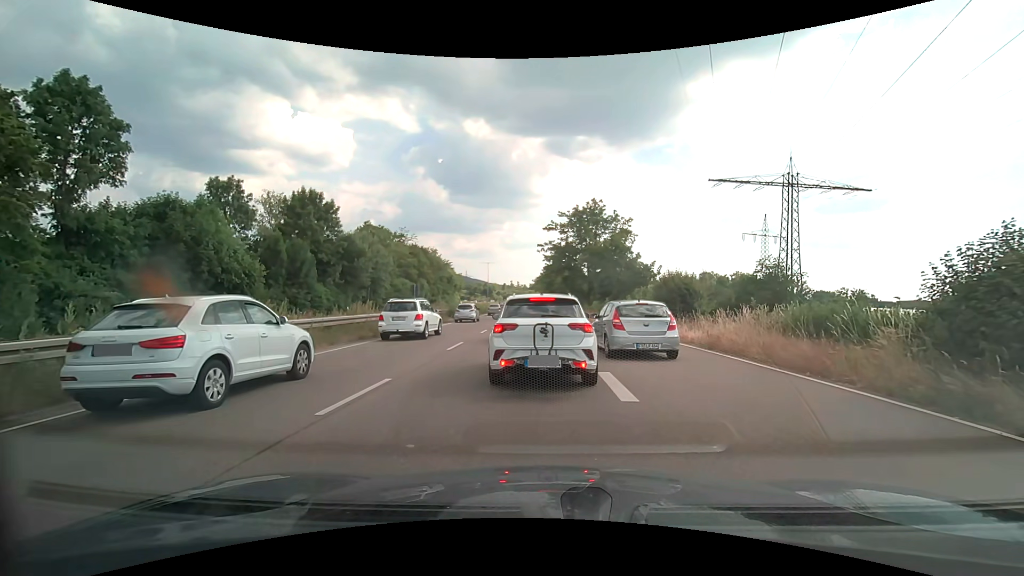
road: trunk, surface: asphalt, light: Day
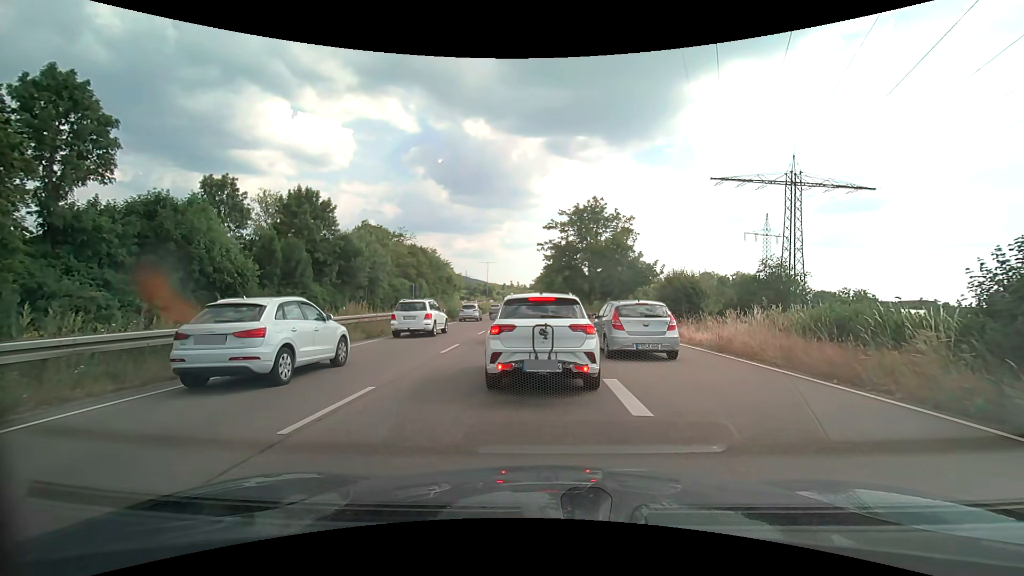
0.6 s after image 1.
(0.0, +0.9) m; 0°
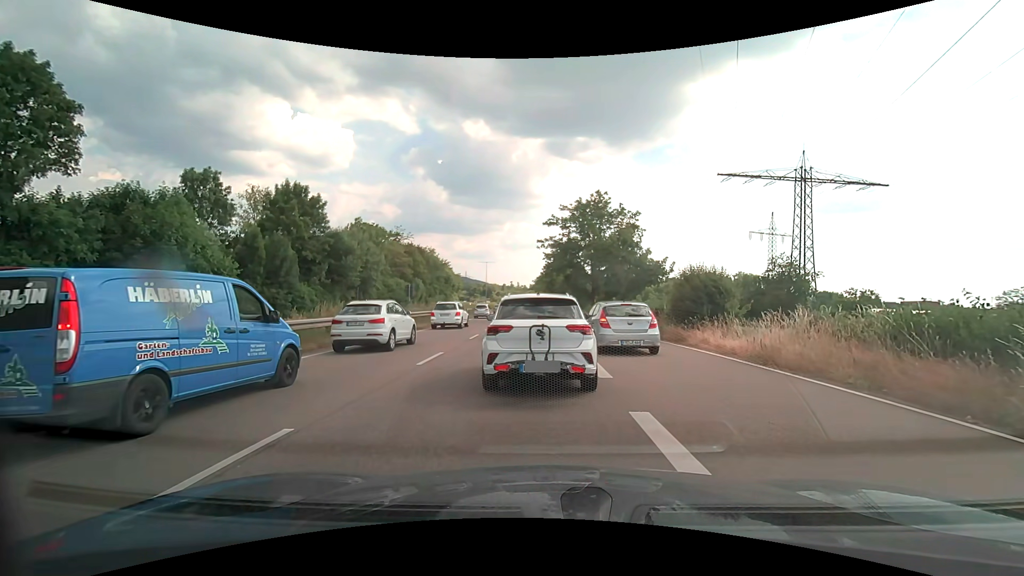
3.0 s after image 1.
(0.0, +2.7) m; 0°
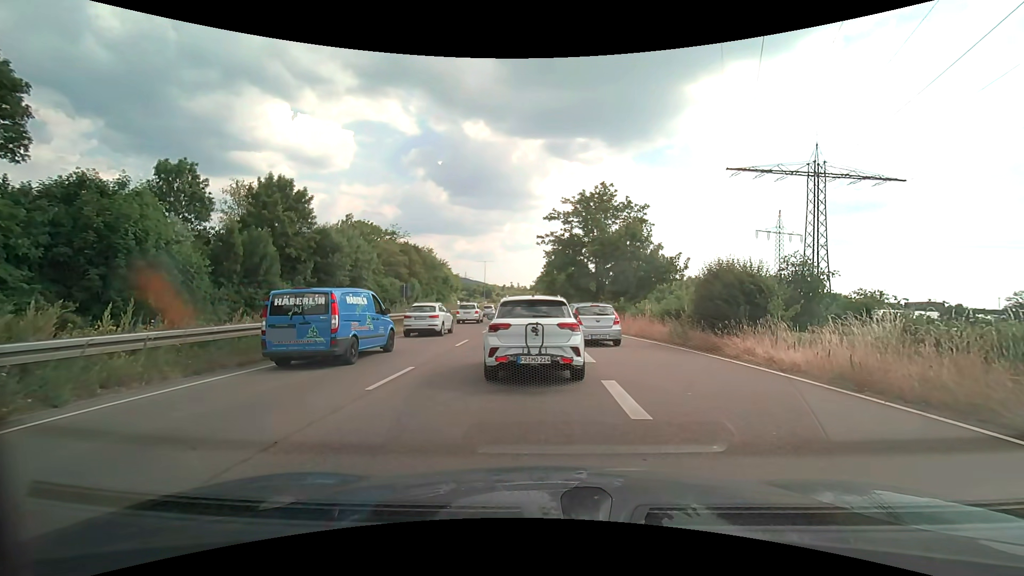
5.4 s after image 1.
(0.0, +3.4) m; -2°
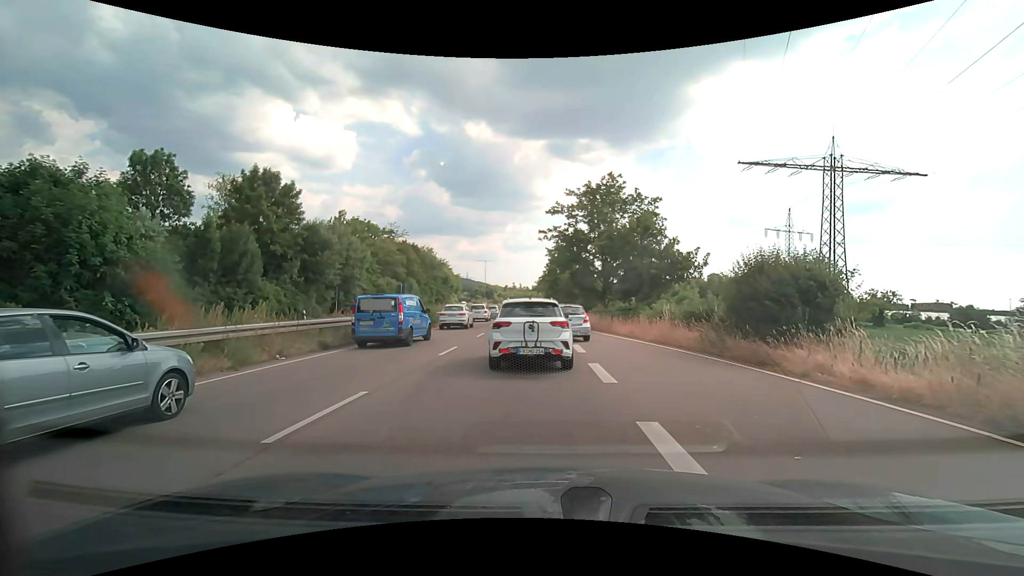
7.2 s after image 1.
(0.0, +3.2) m; -1°
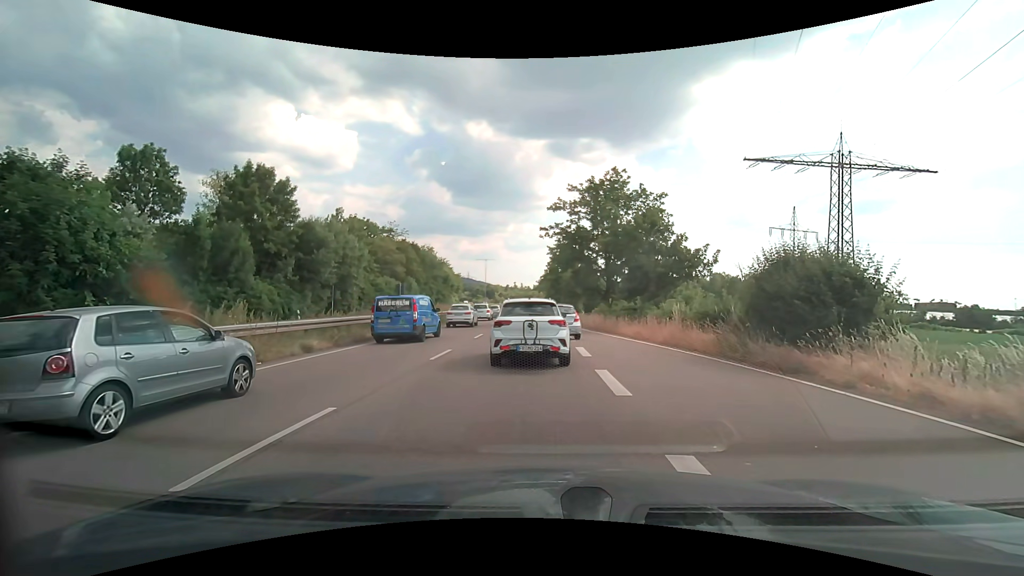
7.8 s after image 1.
(0.0, +1.3) m; +1°
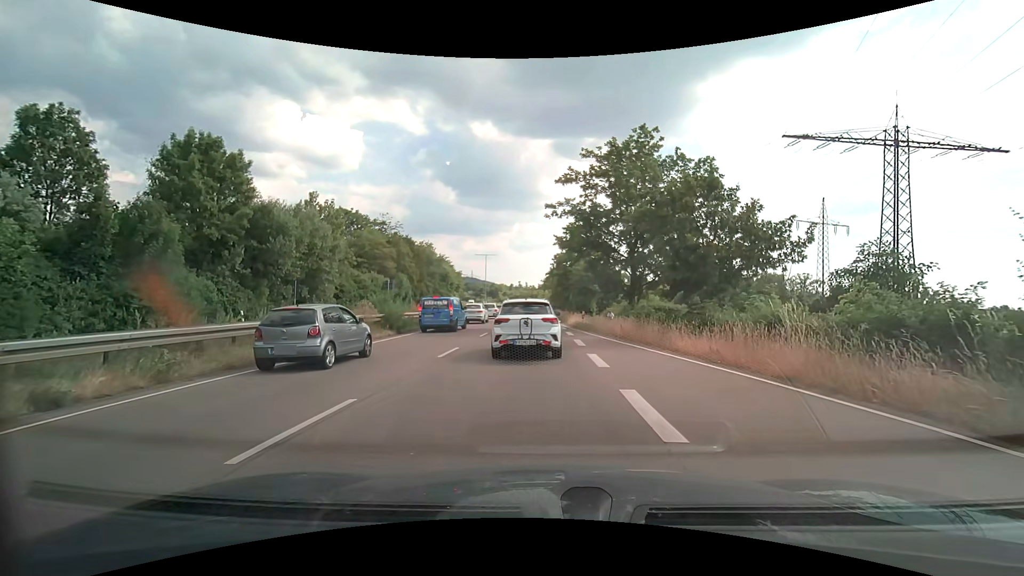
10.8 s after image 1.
(0.0, +8.7) m; -1°
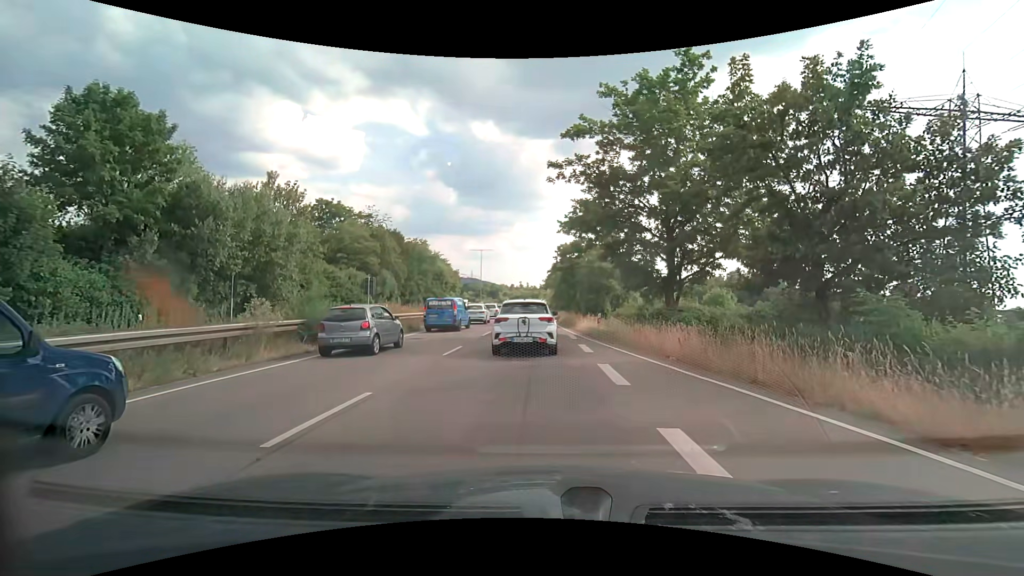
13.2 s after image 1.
(+0.1, +8.5) m; 0°
